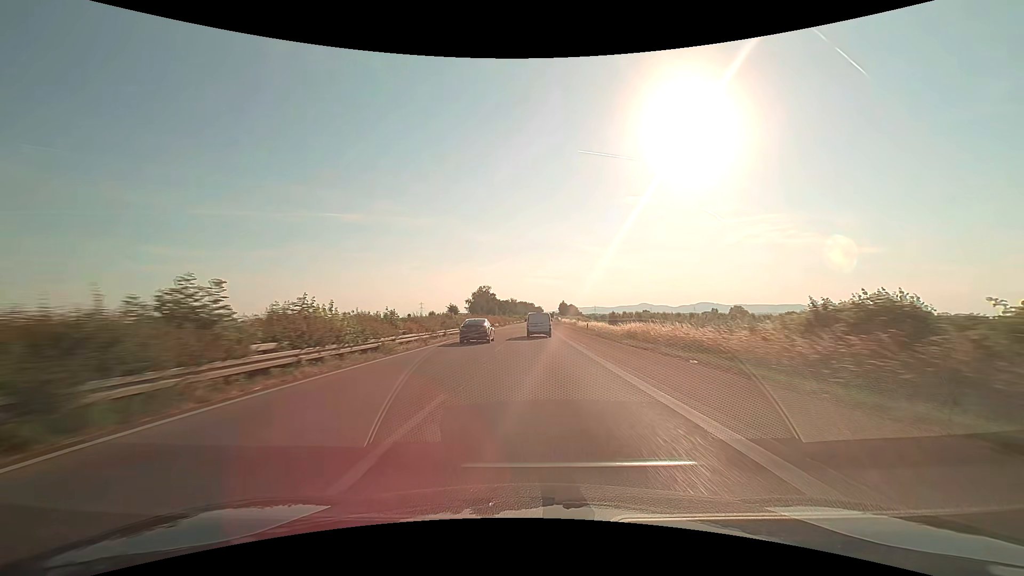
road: trunk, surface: asphalt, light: Day
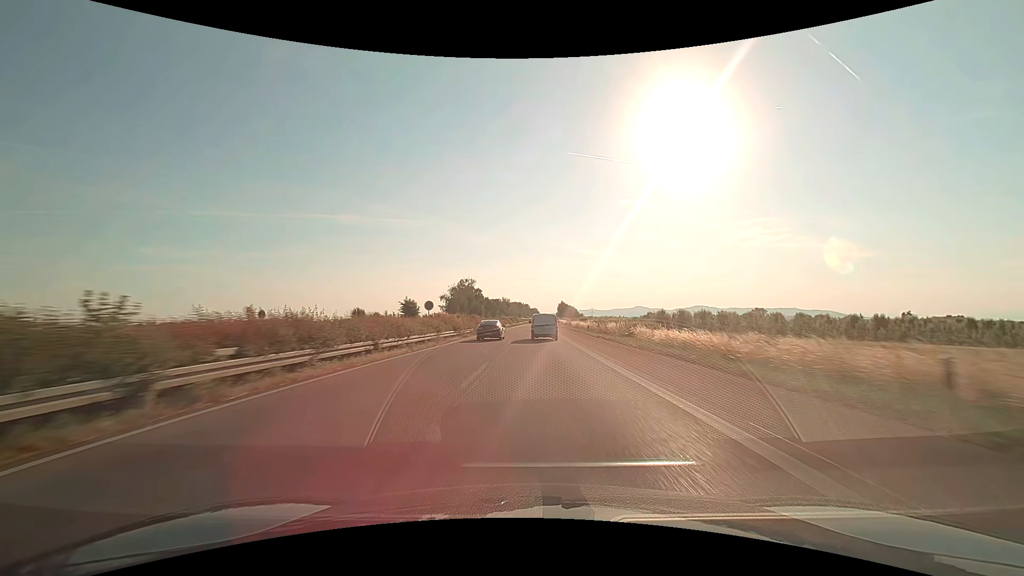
(+0.2, +47.4) m; +1°
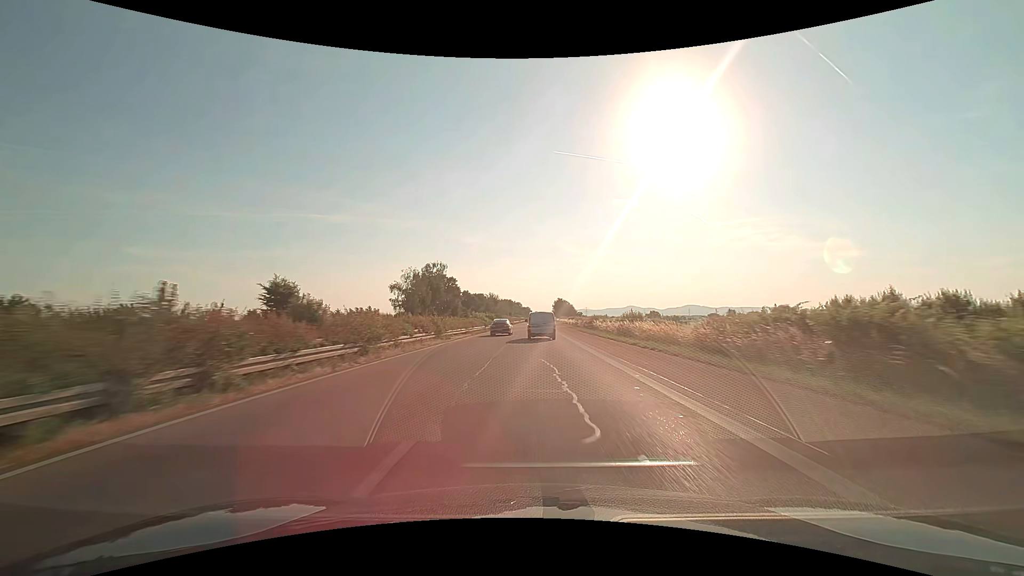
(+0.4, +46.5) m; +1°
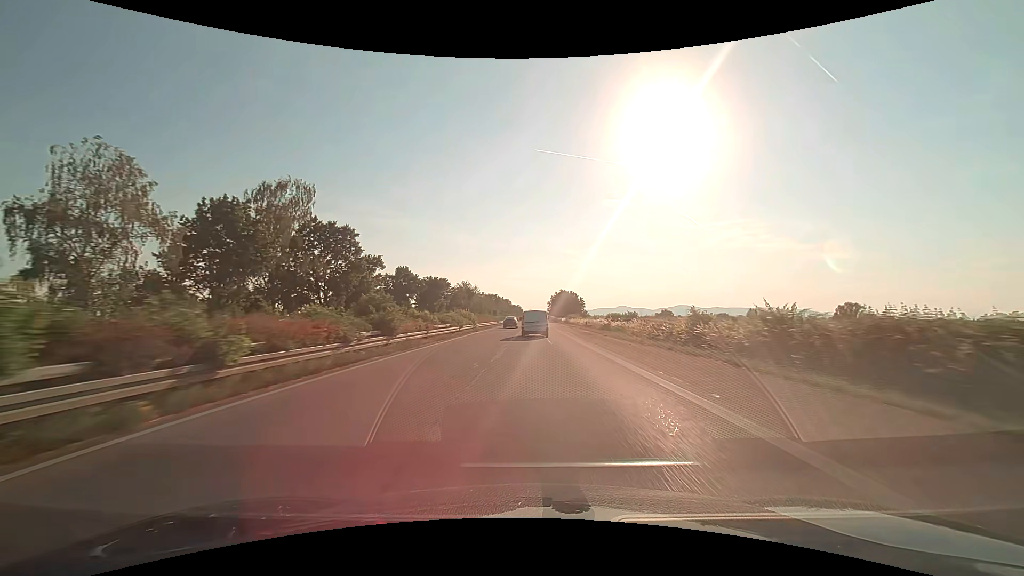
(+0.7, +73.5) m; +1°
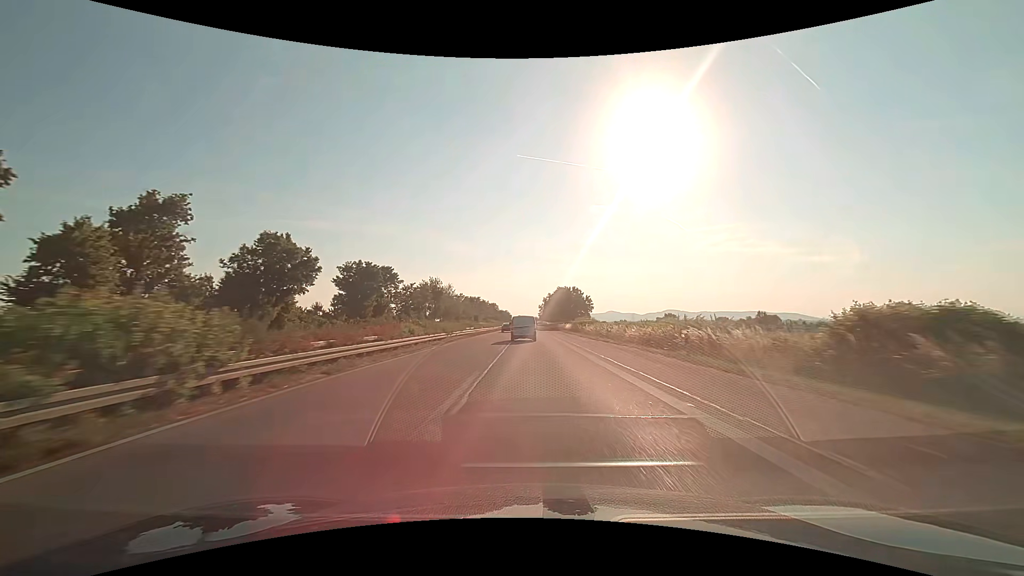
(+0.5, +42.4) m; +1°
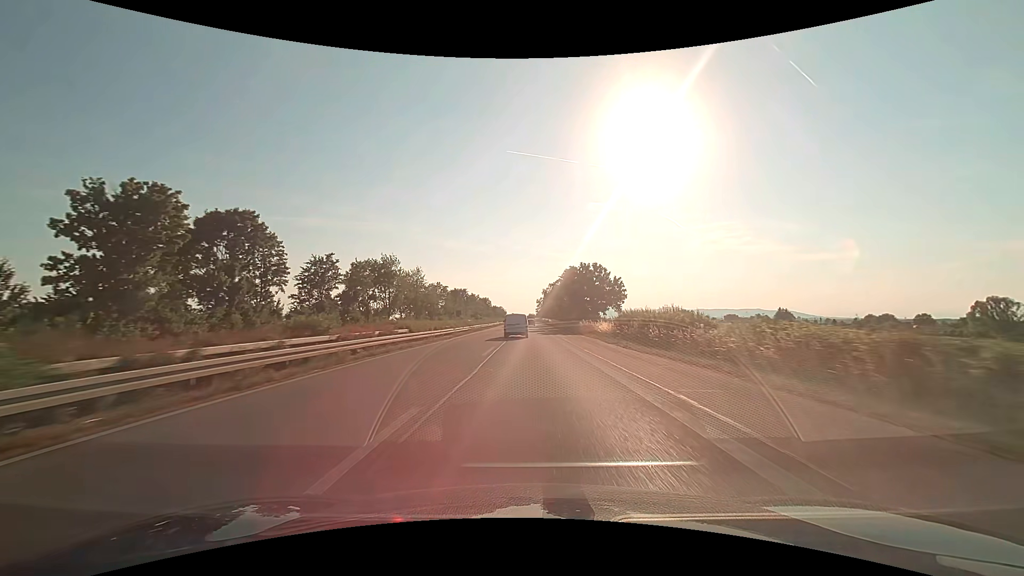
(+0.1, +42.0) m; 0°
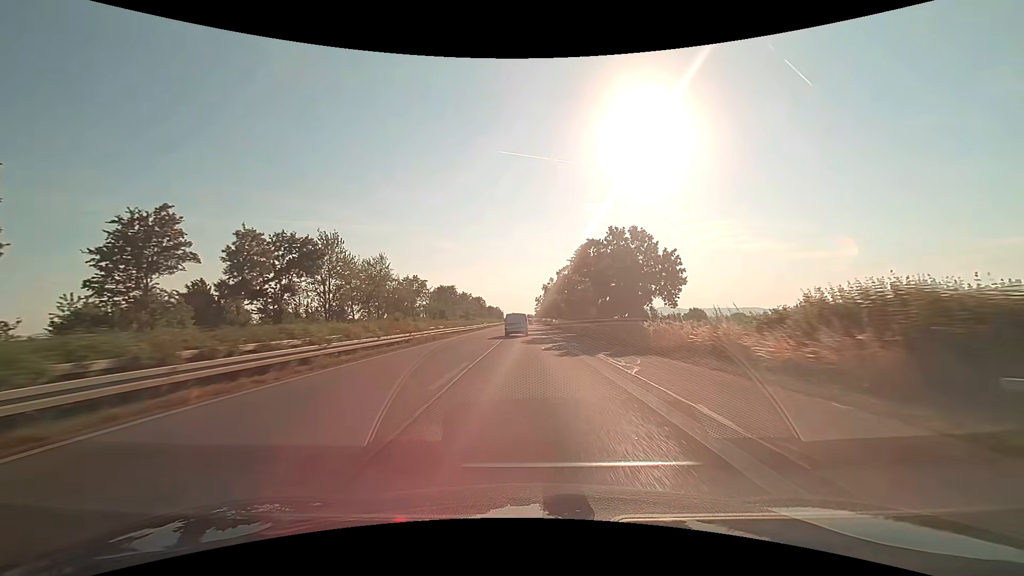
(+0.1, +27.9) m; 0°
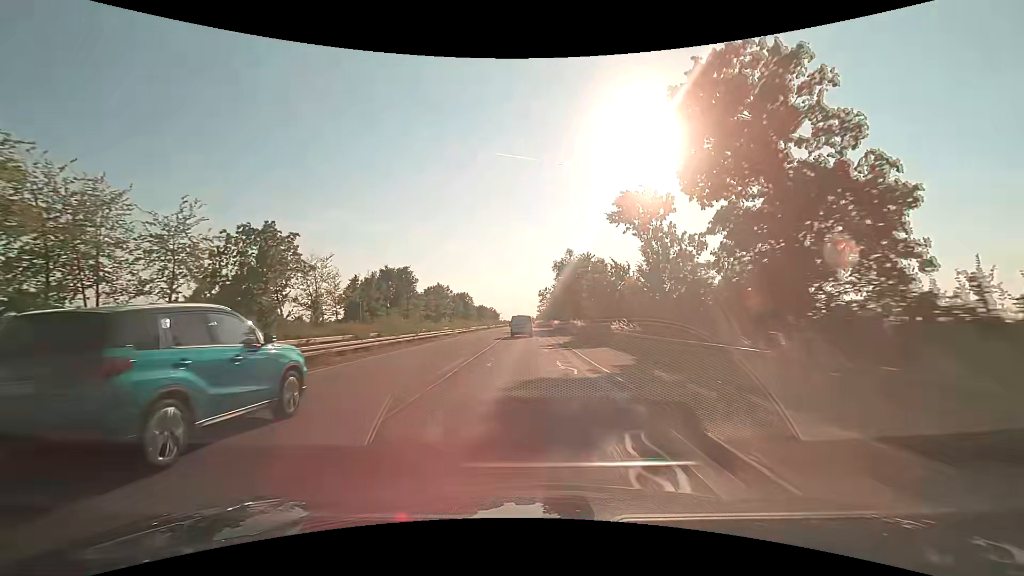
(+0.2, +69.6) m; 0°
(0, +10) (0, +20) (0, +30) (0, +40) (0, +50) (0, +60) (-1, +70) (-1, +80) (-1, +90) (-1, +100) m
